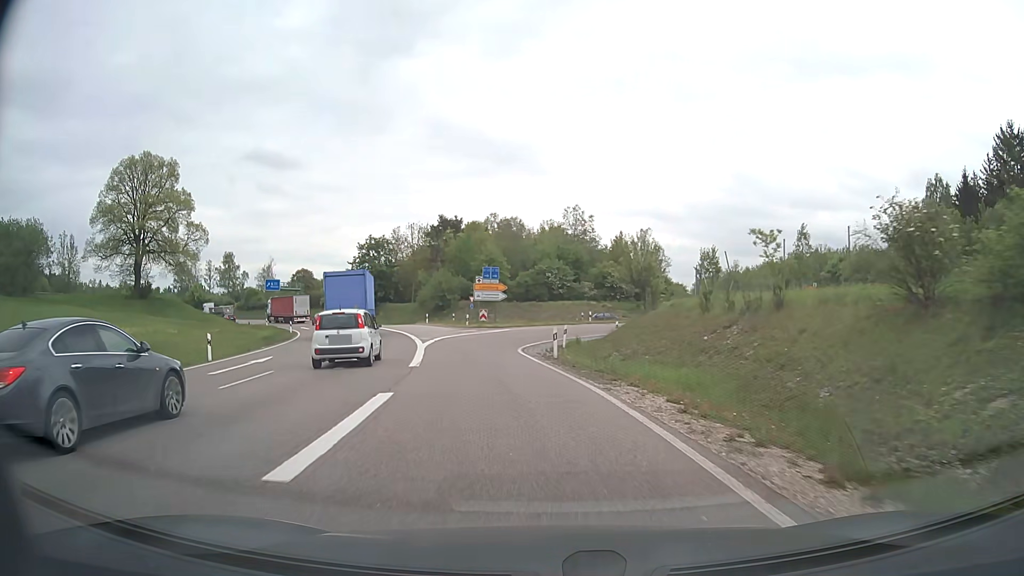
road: trunk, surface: asphalt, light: Day
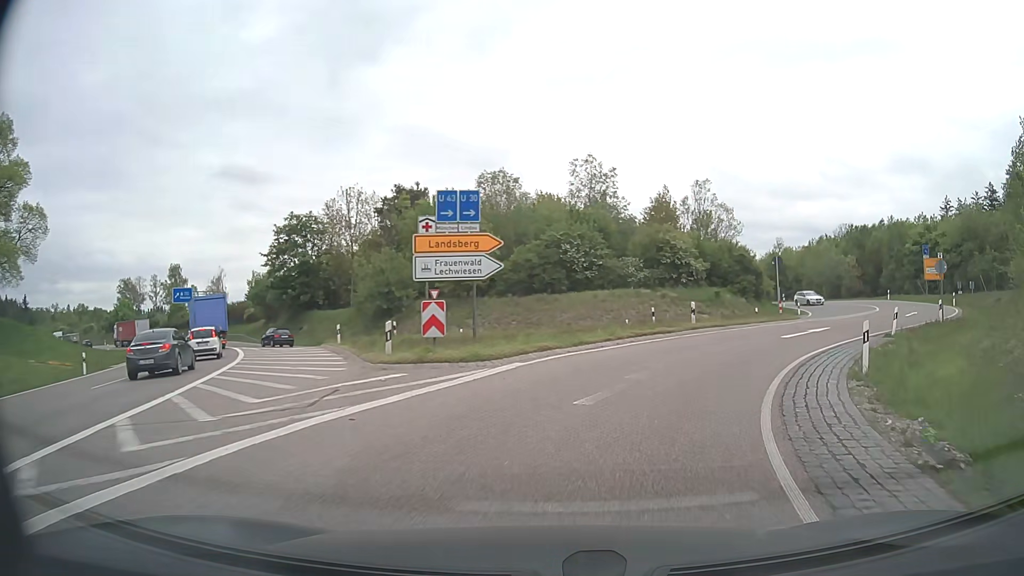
(-2.5, +32.1) m; +1°
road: secondary
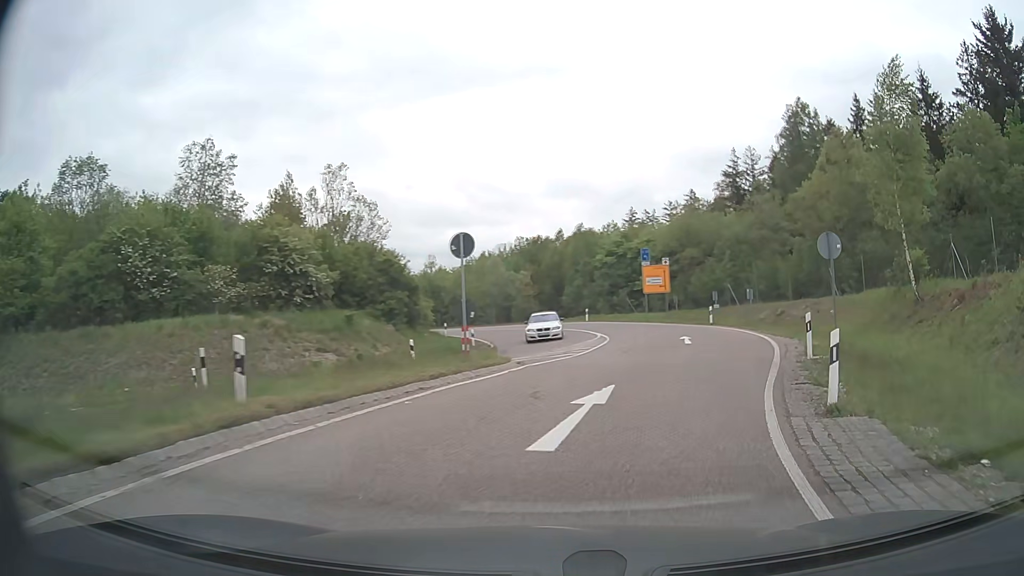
(+3.9, +16.3) m; +29°
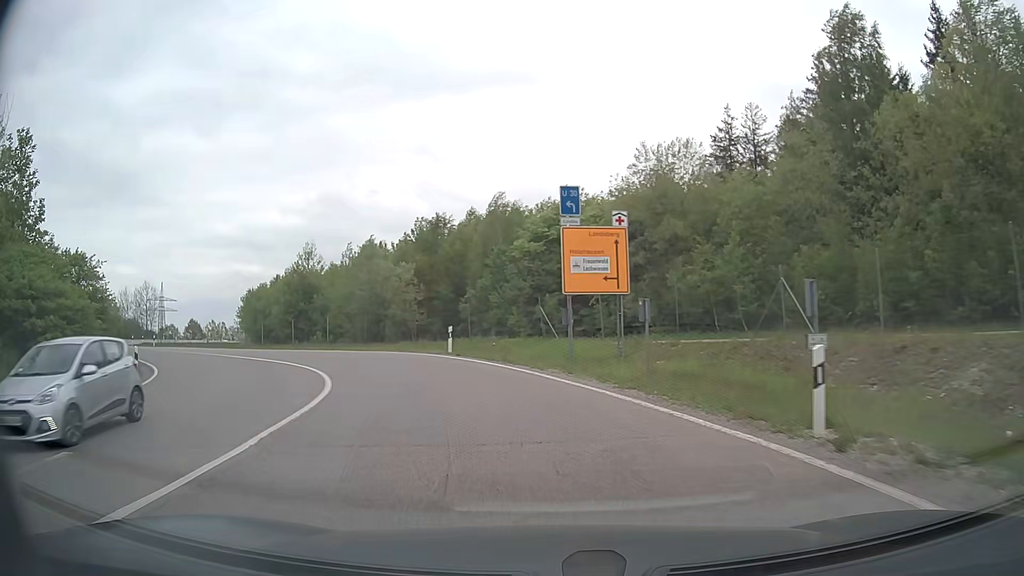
(+5.9, +29.5) m; +4°
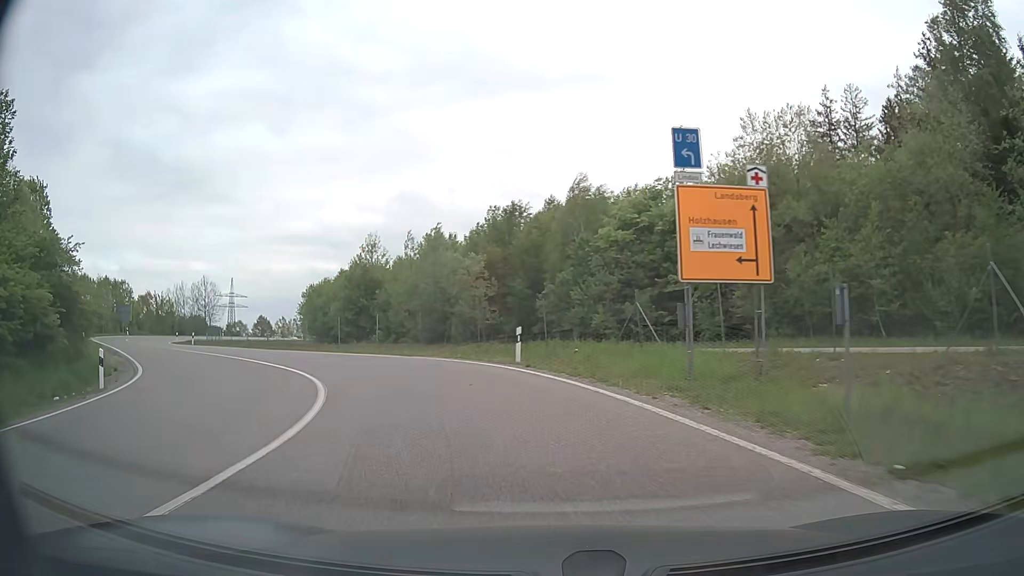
(-0.4, +6.5) m; -6°
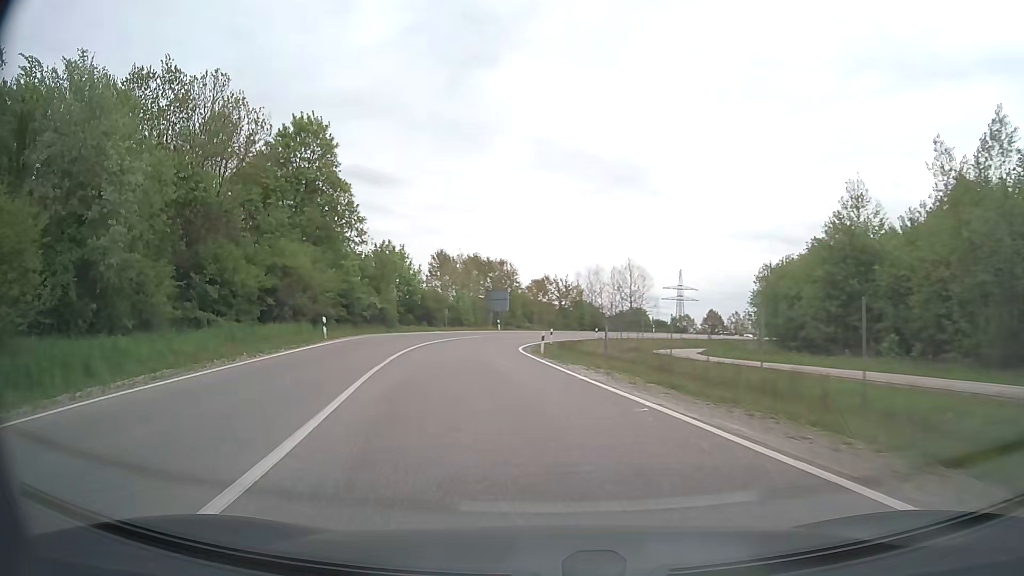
(-8.2, +25.1) m; -38°
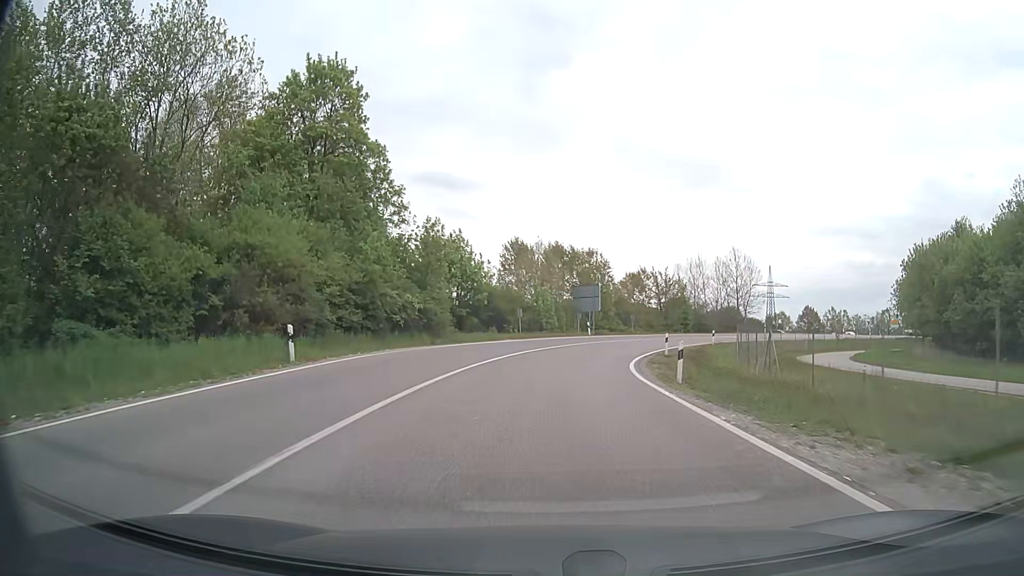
(-1.3, +14.2) m; -8°
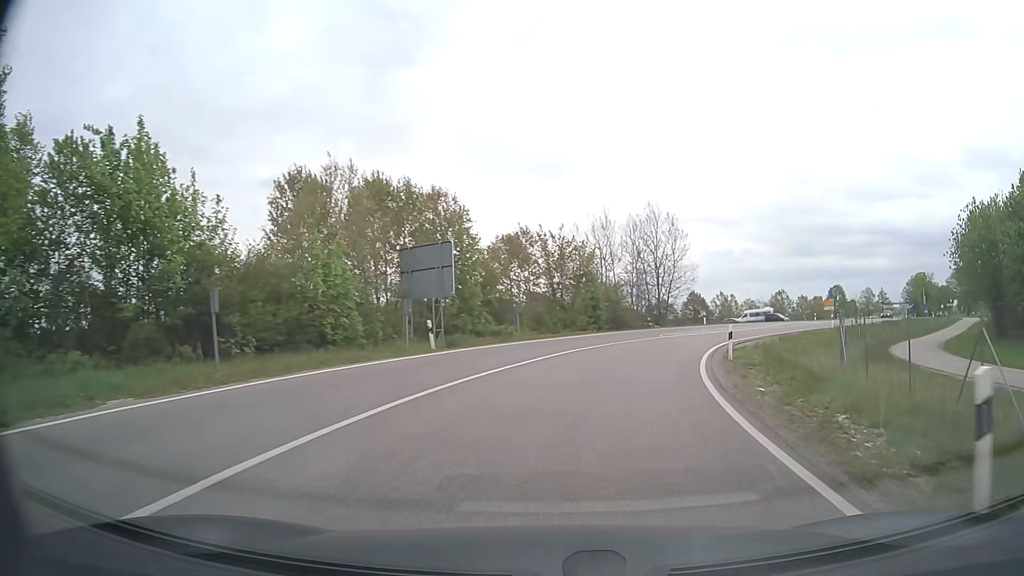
(+1.9, +30.1) m; +12°
(+1, +10) (+2, +20) (+5, +29) (+10, +38) (+15, +47) (+21, +55) (+28, +62) (+34, +70) (+41, +78) (+47, +85) m
